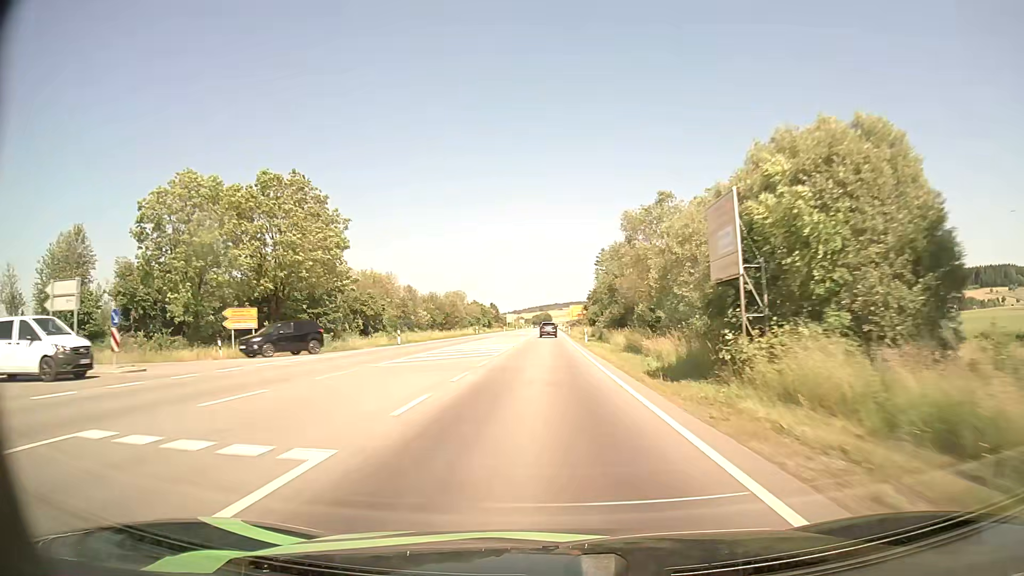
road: primary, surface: asphalt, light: Day
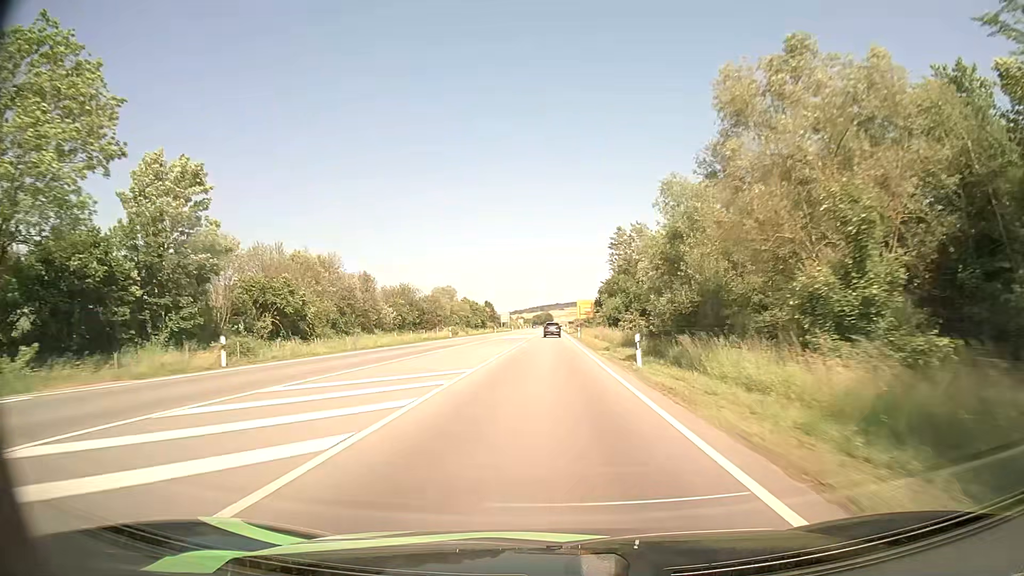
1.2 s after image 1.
(0.0, +27.9) m; 0°
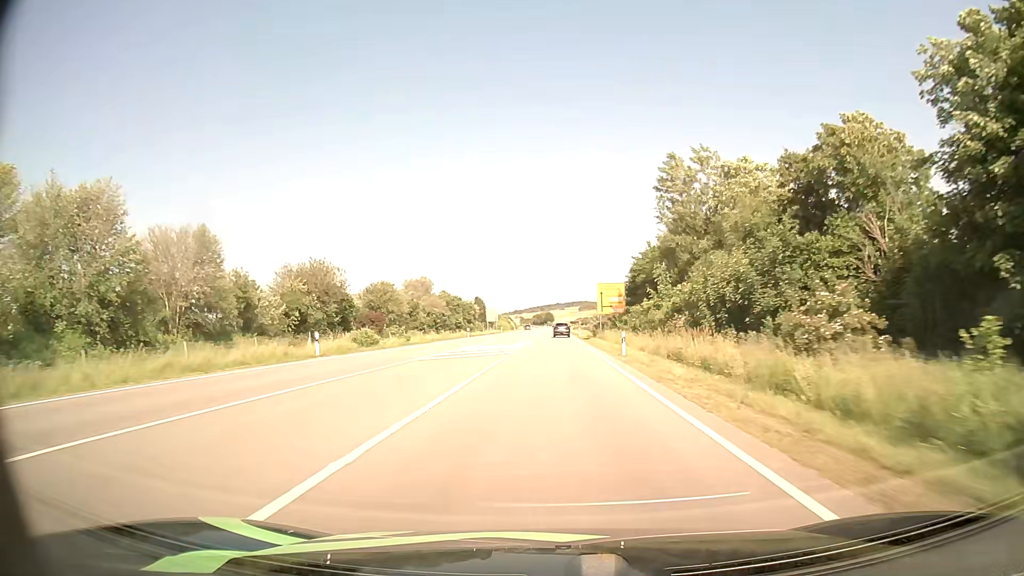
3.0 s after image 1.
(-0.1, +41.7) m; 0°
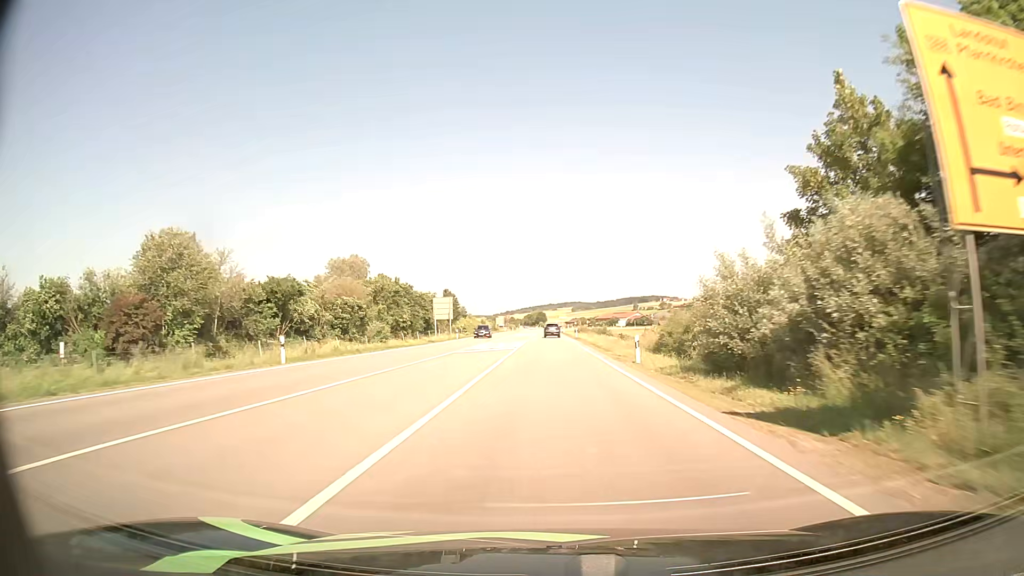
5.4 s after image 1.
(0.0, +55.2) m; 0°
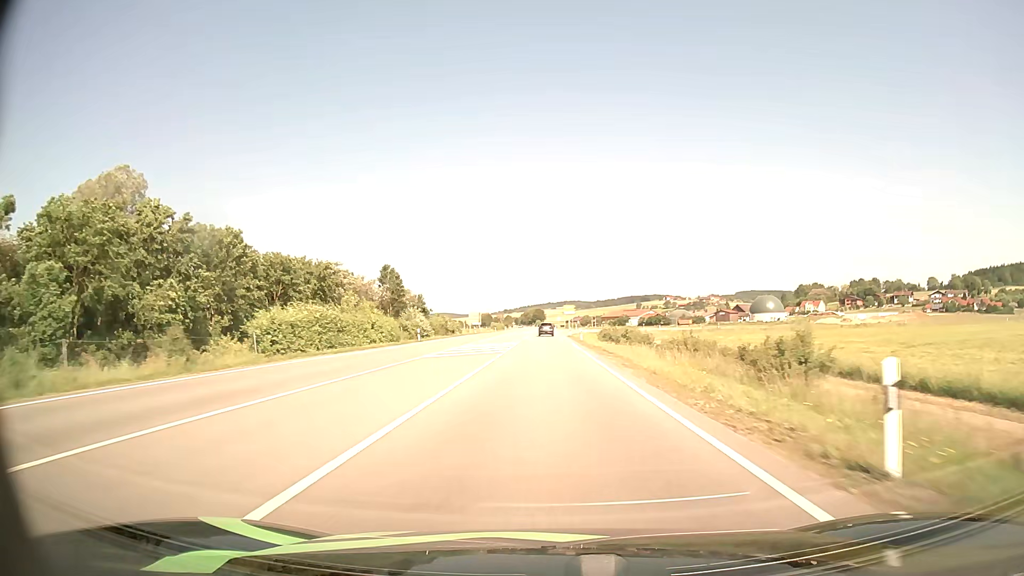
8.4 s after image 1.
(+0.1, +68.5) m; 0°
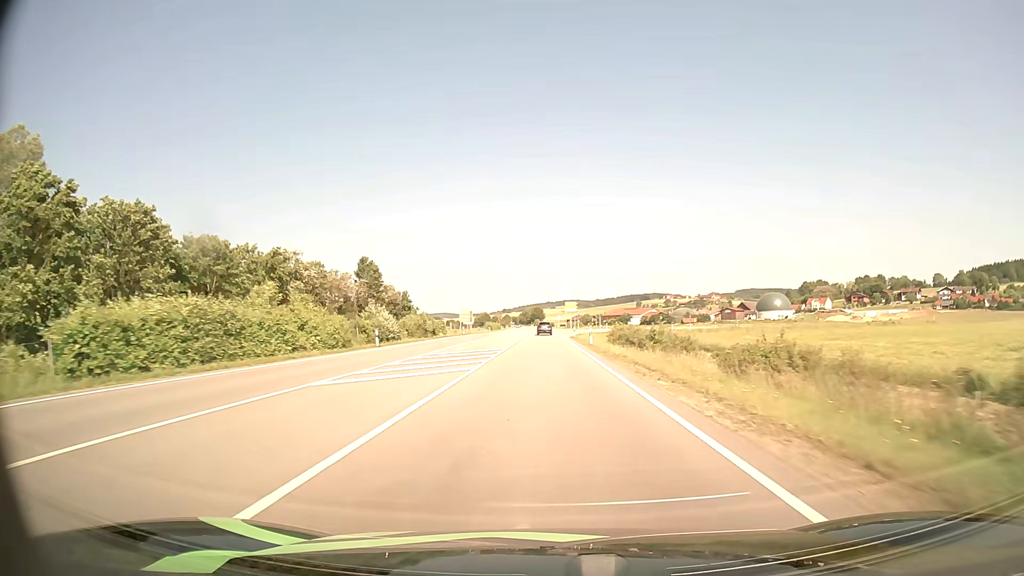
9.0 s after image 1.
(0.0, +13.6) m; 0°
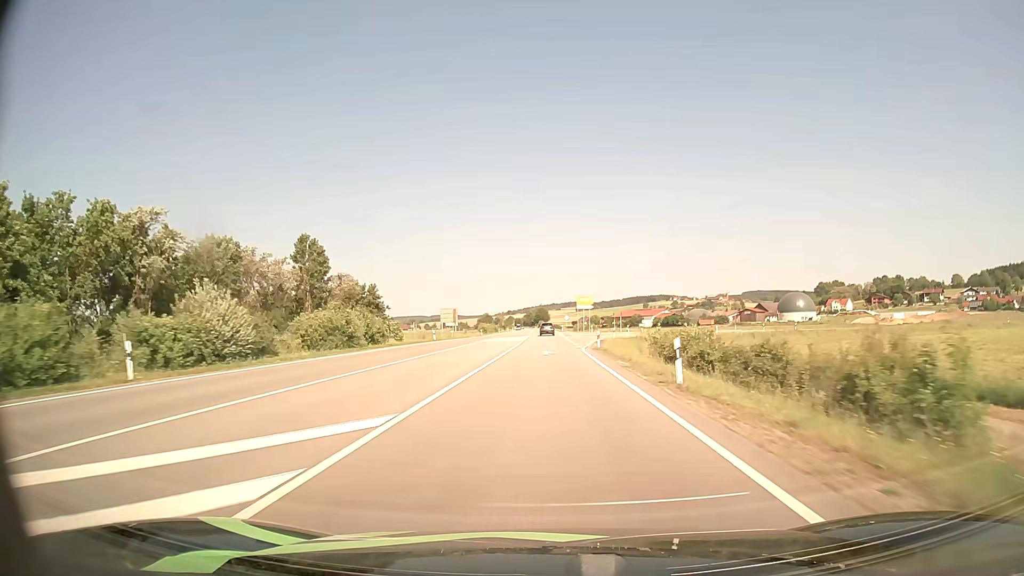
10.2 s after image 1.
(-0.1, +27.3) m; 0°
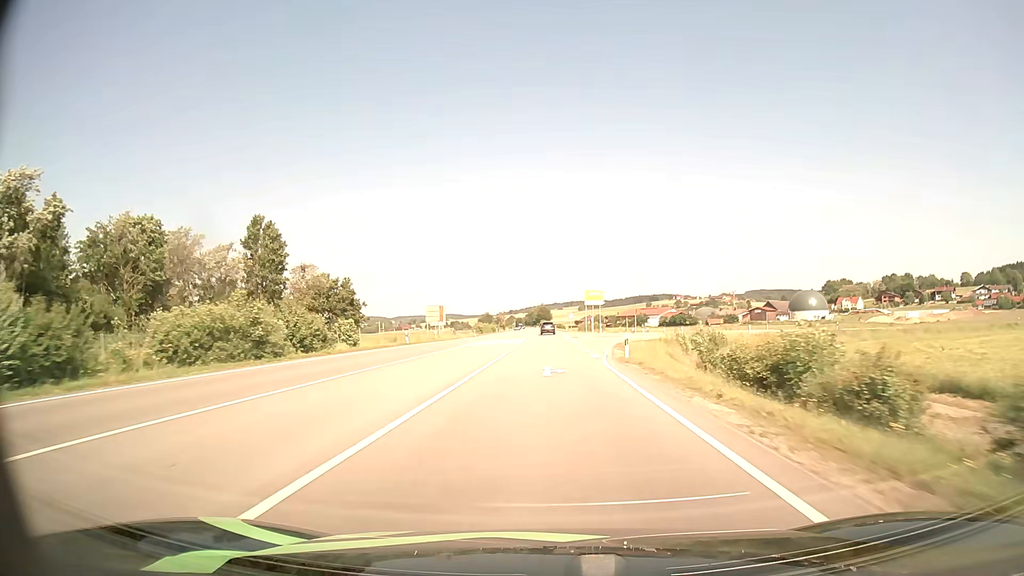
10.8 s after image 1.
(0.0, +13.6) m; 0°
(0, +10) (0, +20) (0, +30) (0, +40) (0, +50) (0, +60) (0, +70) (0, +80) (-1, +90) (-1, +100) m
